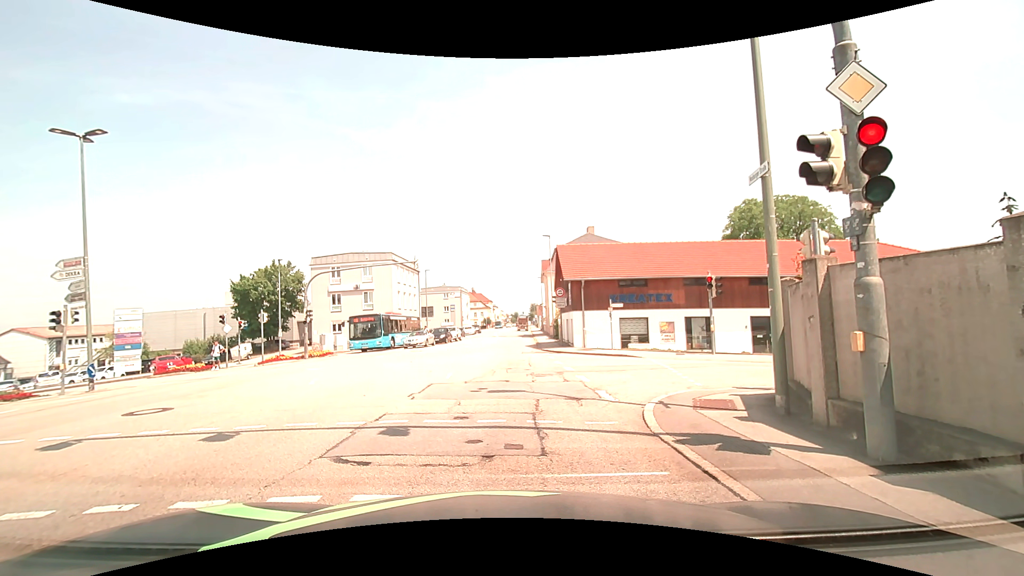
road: tertiary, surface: asphalt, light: Day
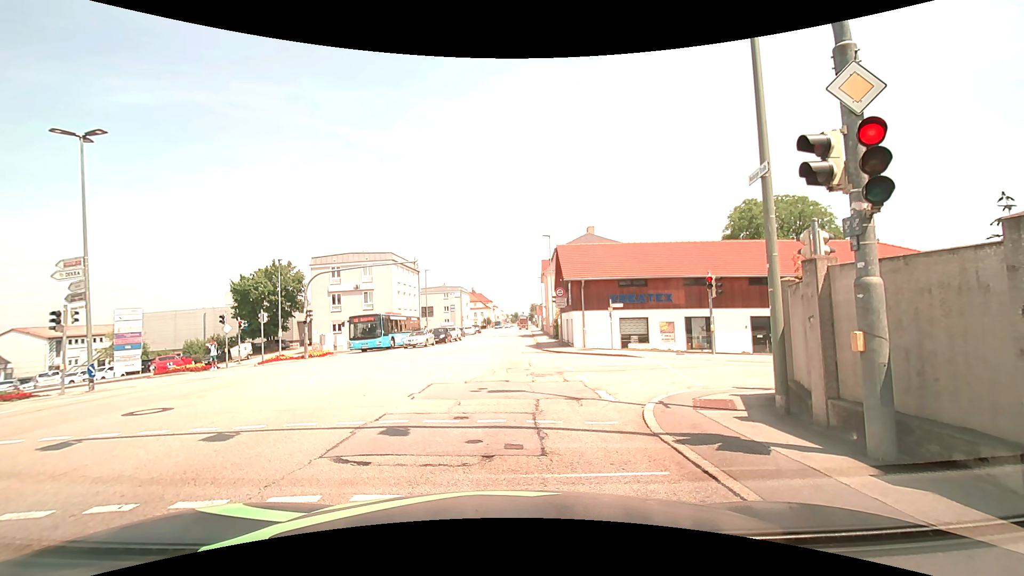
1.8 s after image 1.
(0.0, 0.0) m; 0°
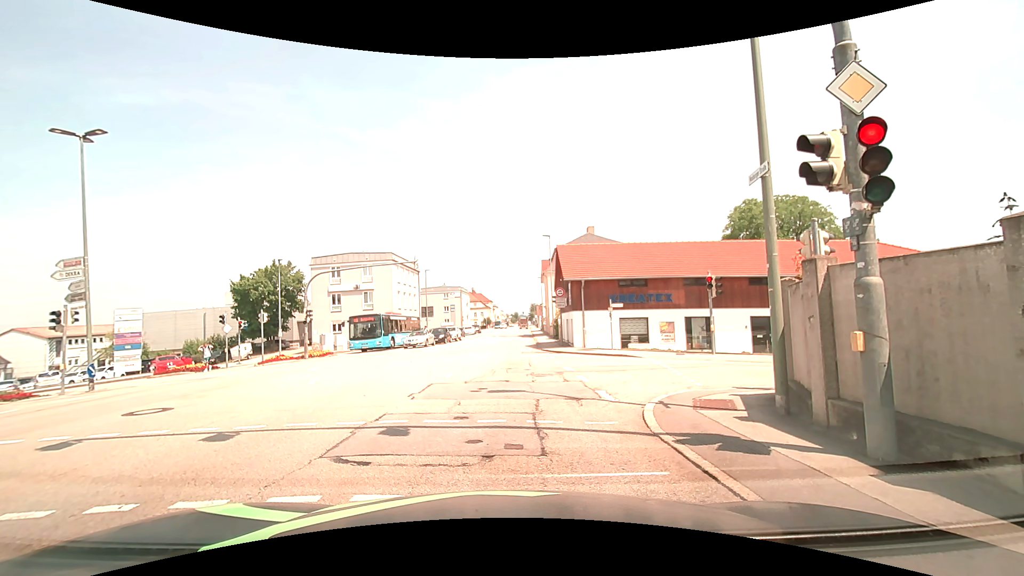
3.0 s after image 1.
(0.0, 0.0) m; 0°
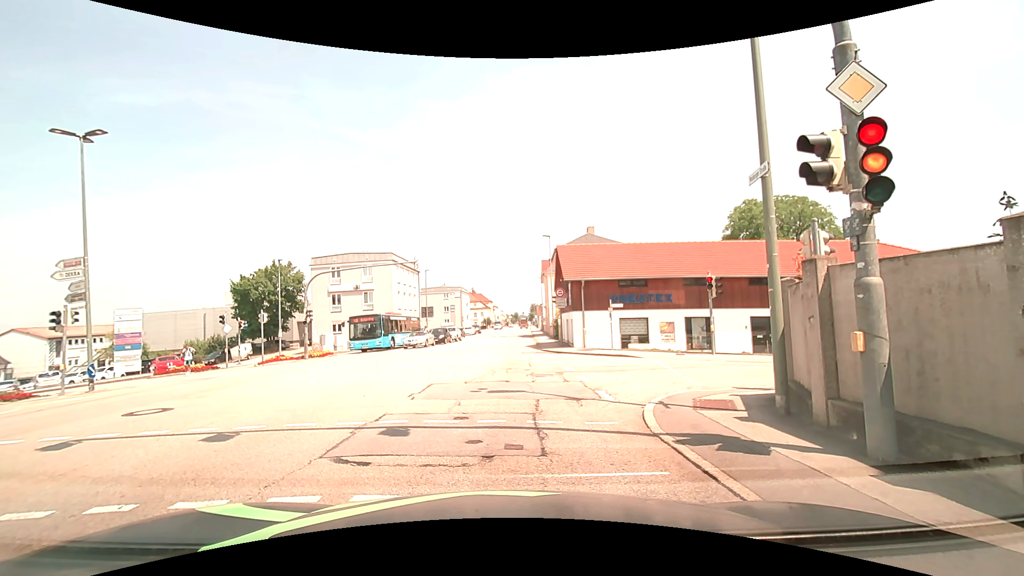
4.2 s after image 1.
(0.0, 0.0) m; 0°
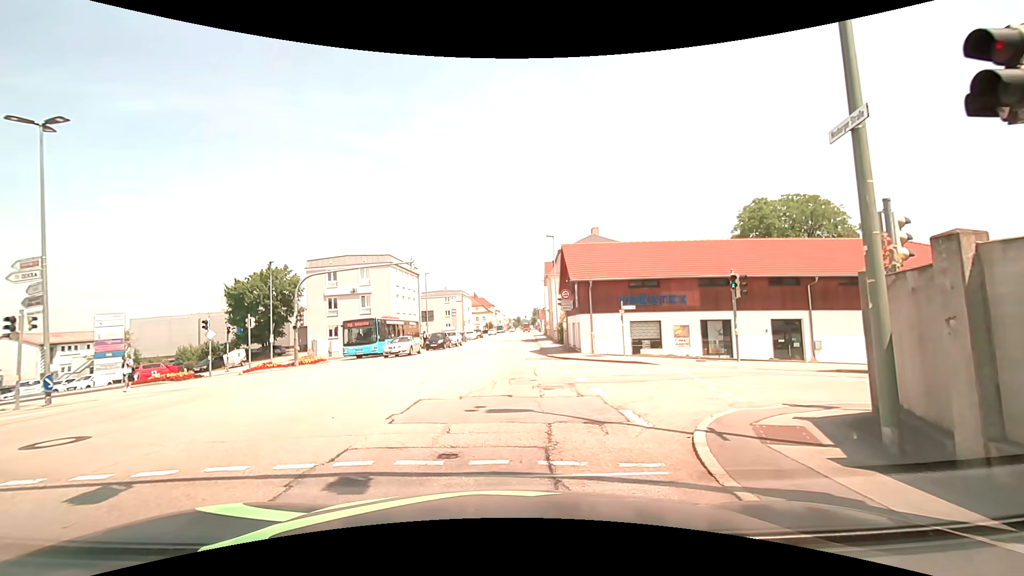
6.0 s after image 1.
(0.0, +2.2) m; 0°
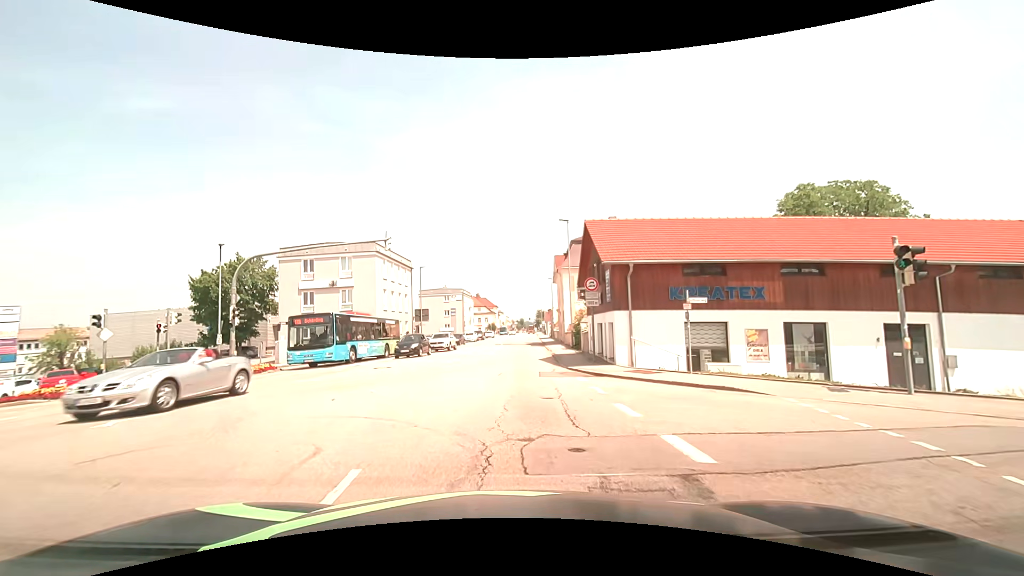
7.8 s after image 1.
(-0.1, +8.2) m; +1°
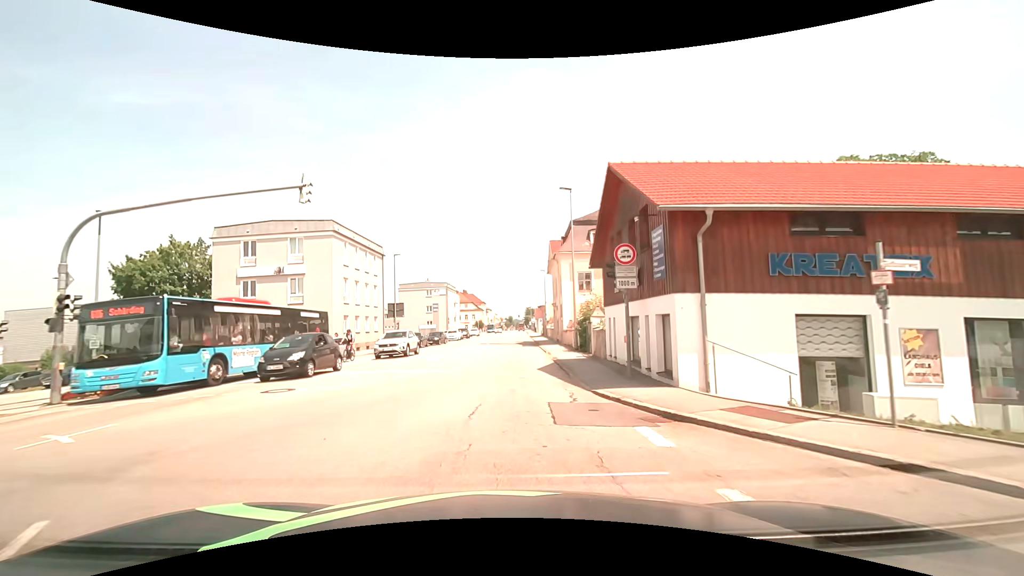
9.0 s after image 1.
(-0.2, +8.6) m; -2°
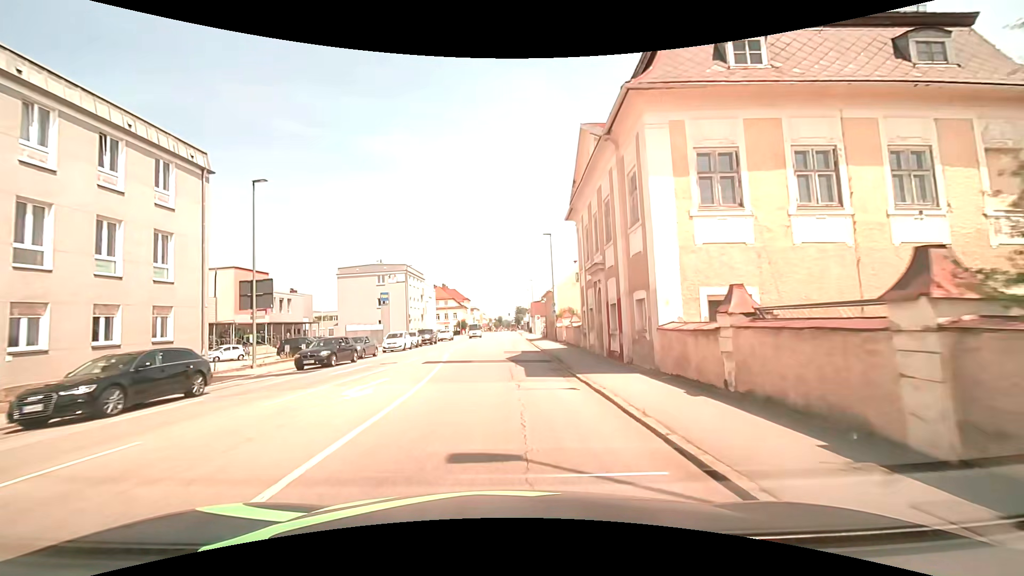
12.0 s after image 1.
(+0.9, +28.7) m; +2°
(0, +10) (0, +20) (0, +30) (0, +40) (+1, +50) (+1, +60) (+1, +70) (+1, +80) (+1, +90) (+1, +100) m
